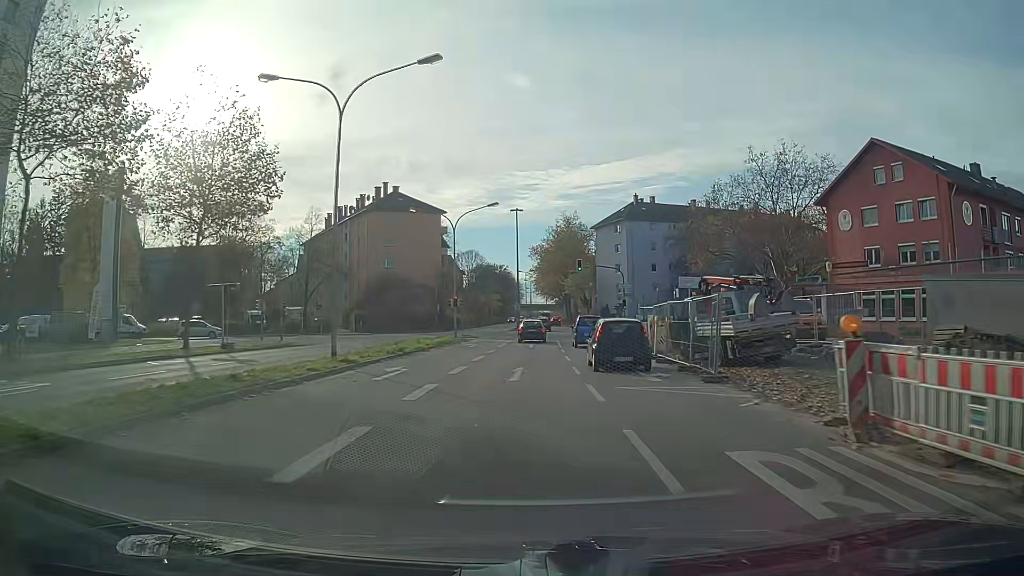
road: secondary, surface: asphalt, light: Day
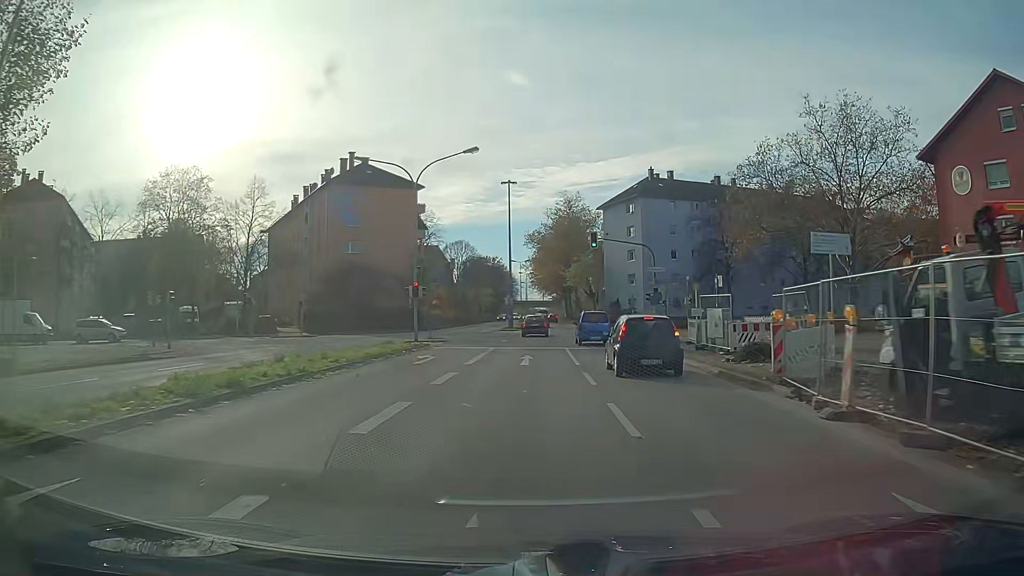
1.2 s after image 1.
(0.0, +15.6) m; 0°
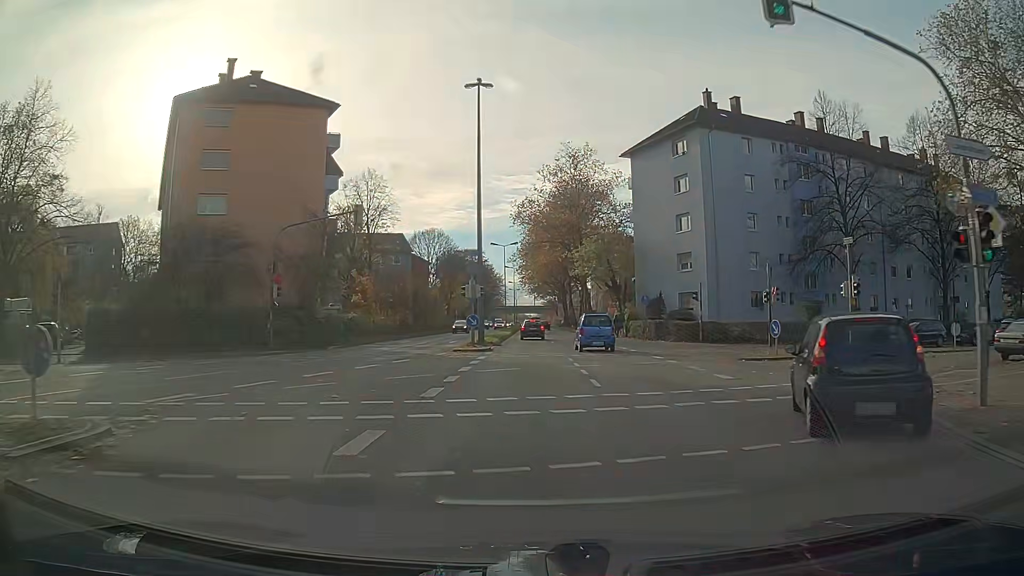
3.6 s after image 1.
(+0.3, +30.9) m; +1°
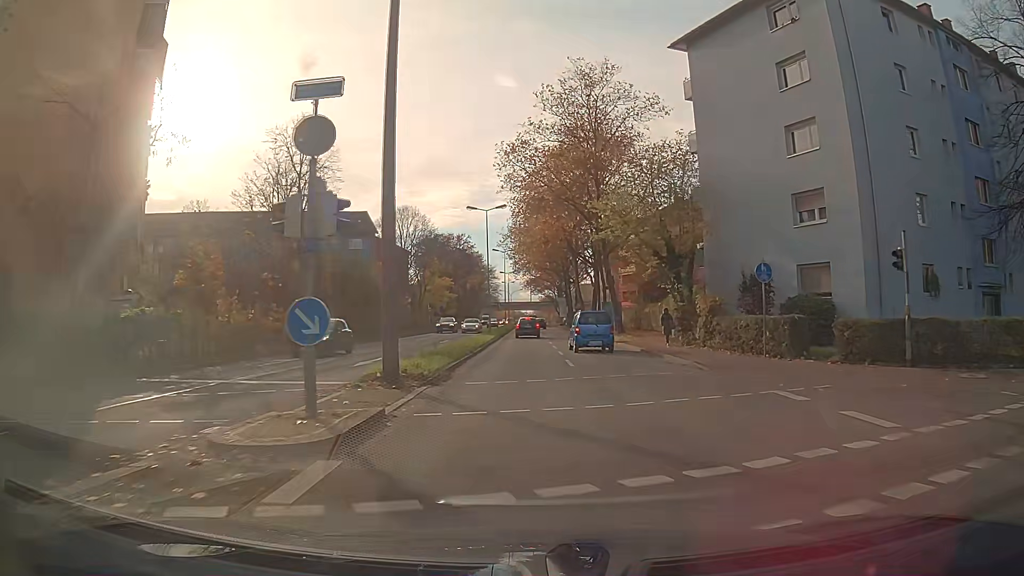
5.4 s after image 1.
(+0.1, +22.7) m; 0°
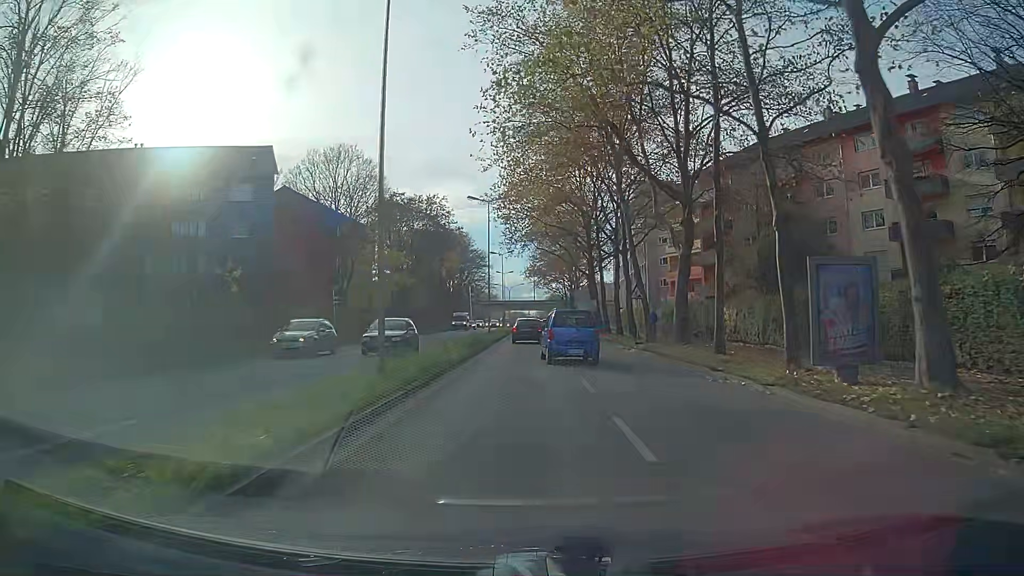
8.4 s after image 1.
(+0.1, +36.8) m; 0°
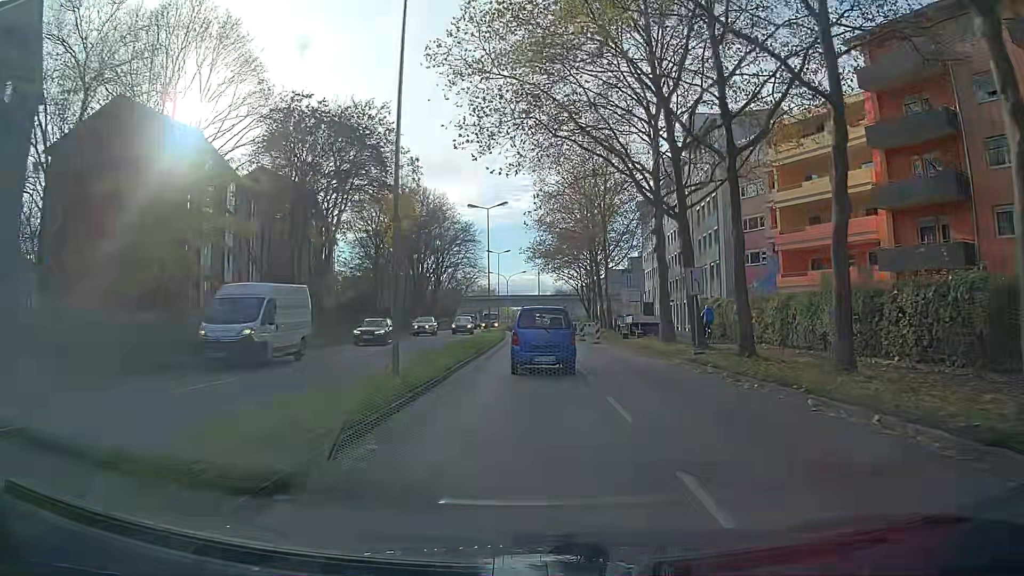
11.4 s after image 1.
(-0.2, +33.4) m; -1°
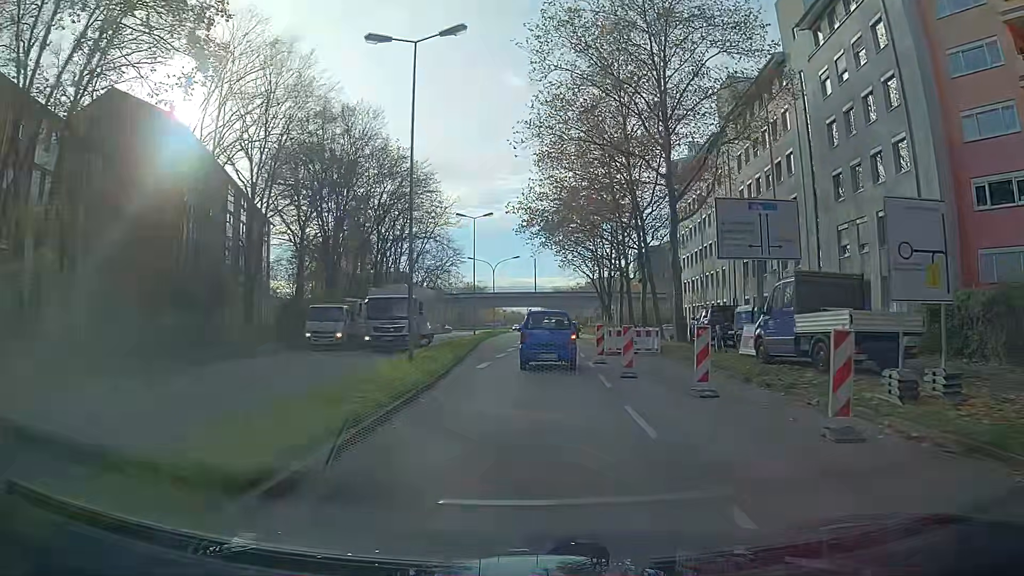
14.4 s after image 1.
(0.0, +31.1) m; +1°
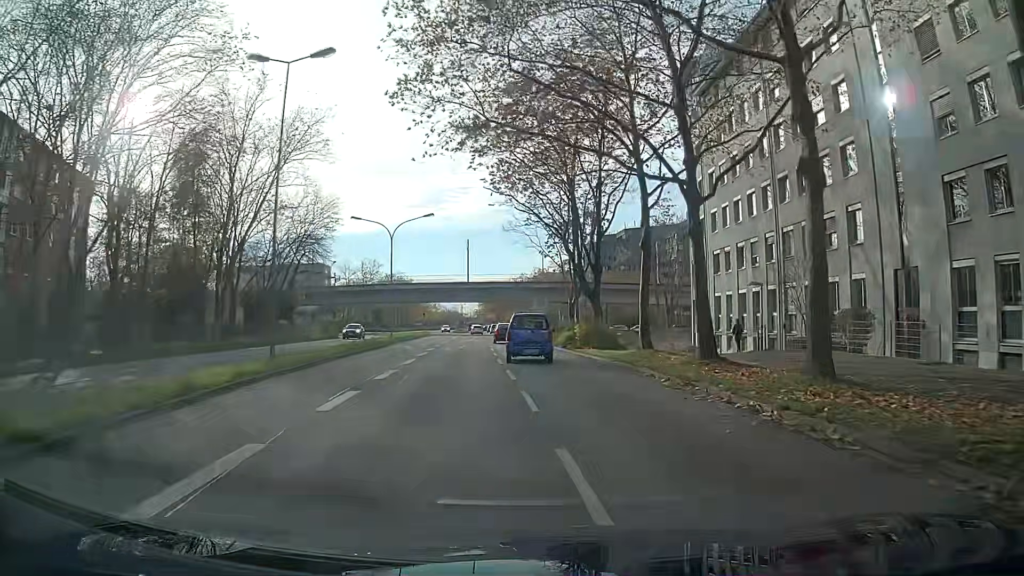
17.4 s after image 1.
(+1.2, +33.7) m; +4°
